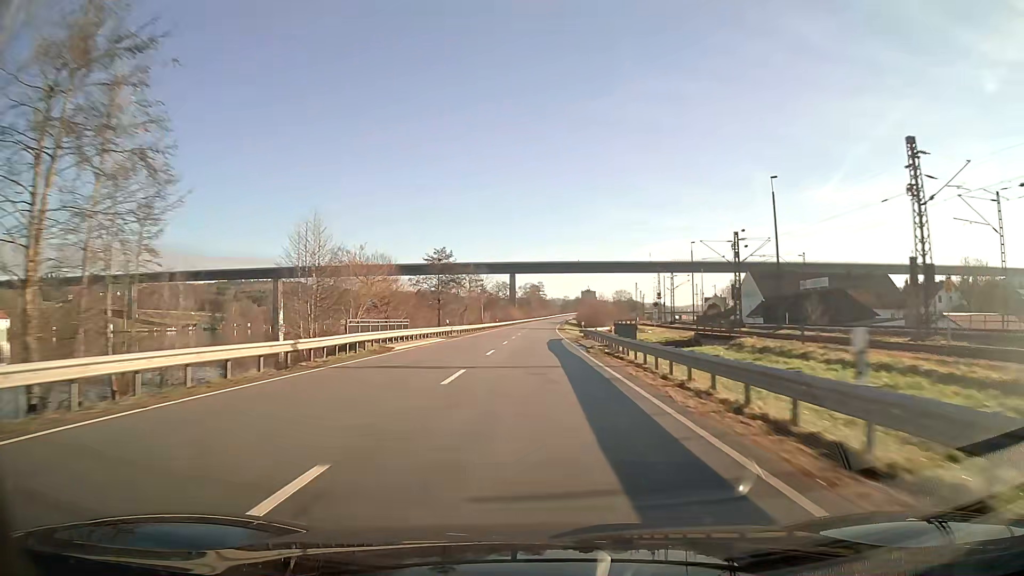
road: unclassified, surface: asphalt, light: Day
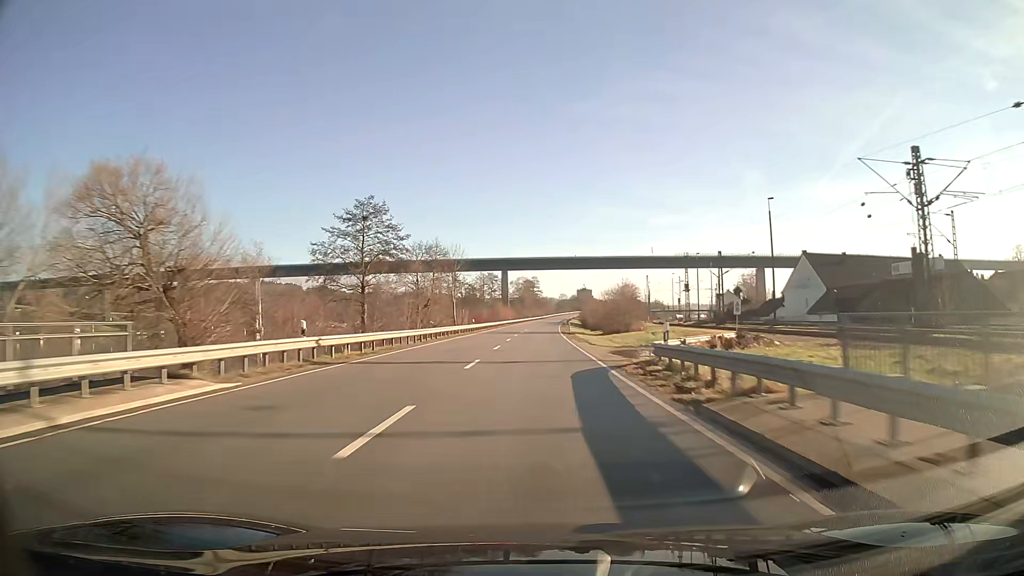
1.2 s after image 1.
(+0.1, +31.9) m; +1°
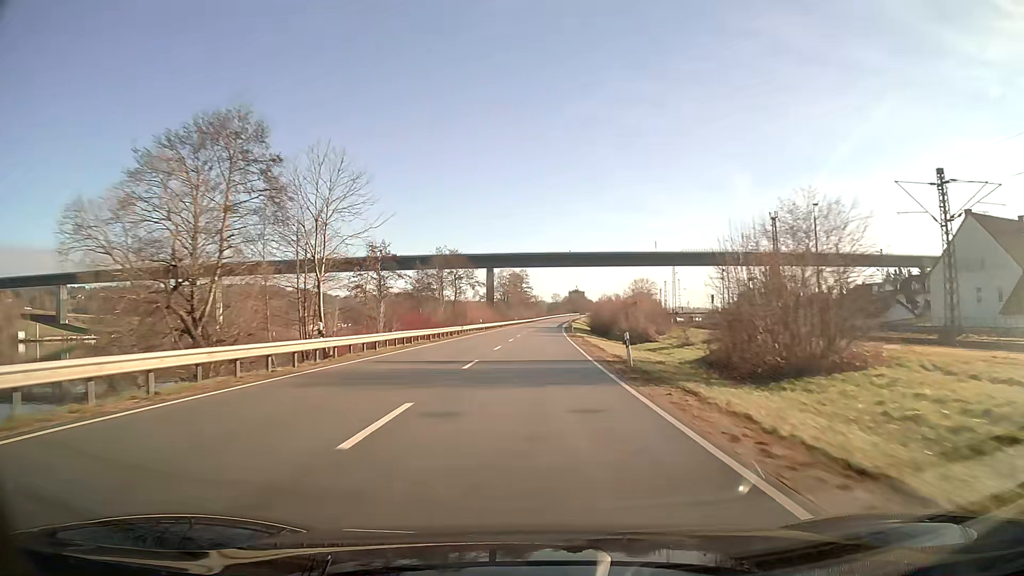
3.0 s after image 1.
(+0.4, +47.8) m; +1°
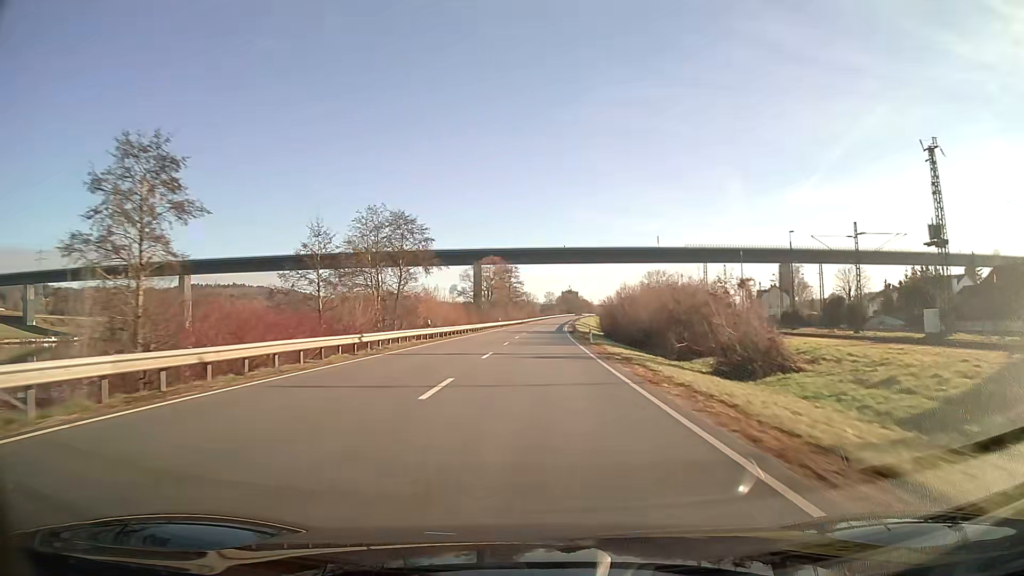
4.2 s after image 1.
(+0.2, +31.9) m; +1°
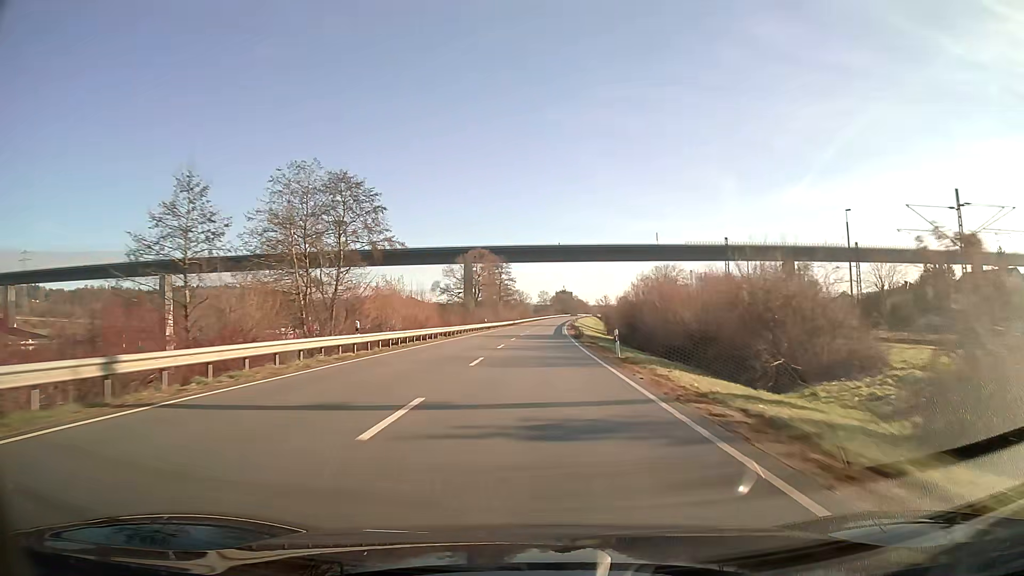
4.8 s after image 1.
(+0.1, +15.9) m; 0°
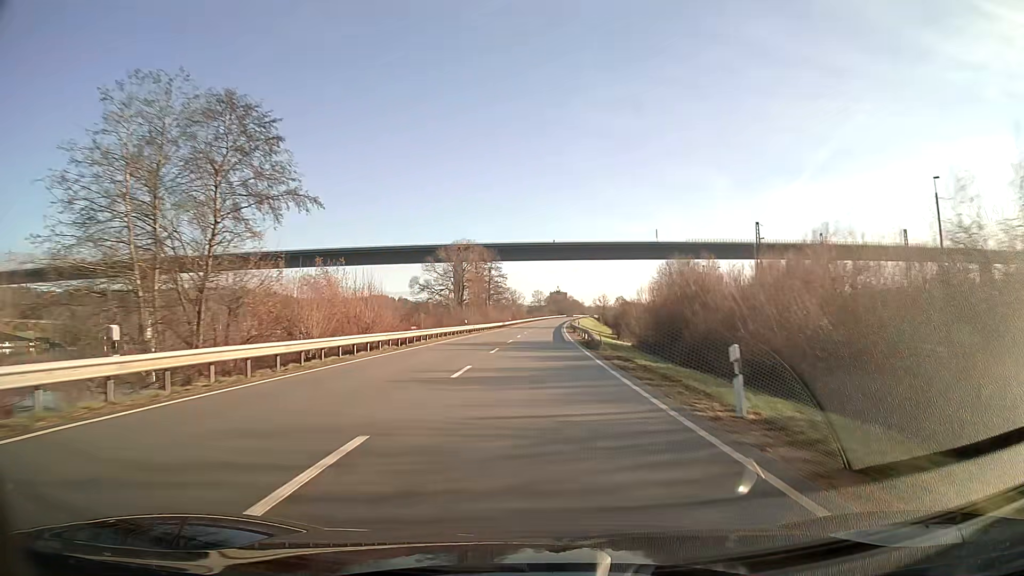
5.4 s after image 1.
(+0.1, +15.9) m; +1°
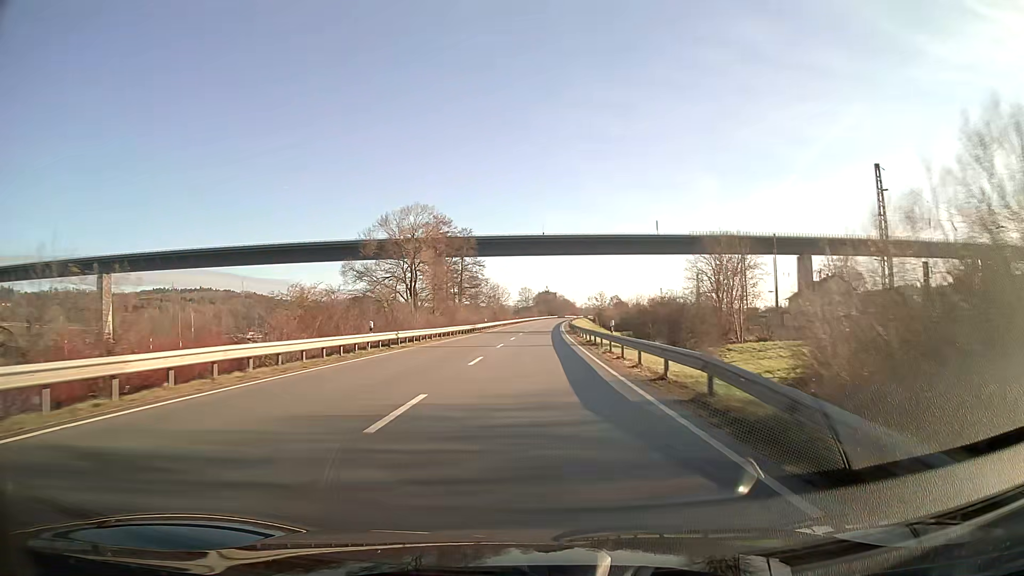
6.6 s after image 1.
(+0.3, +31.9) m; +1°
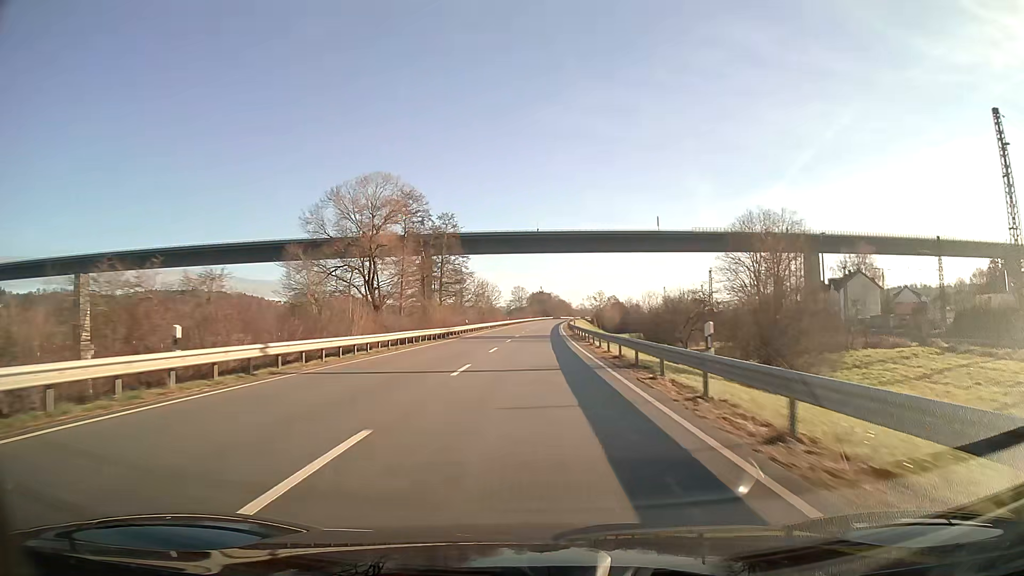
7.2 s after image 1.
(+0.1, +15.9) m; 0°
